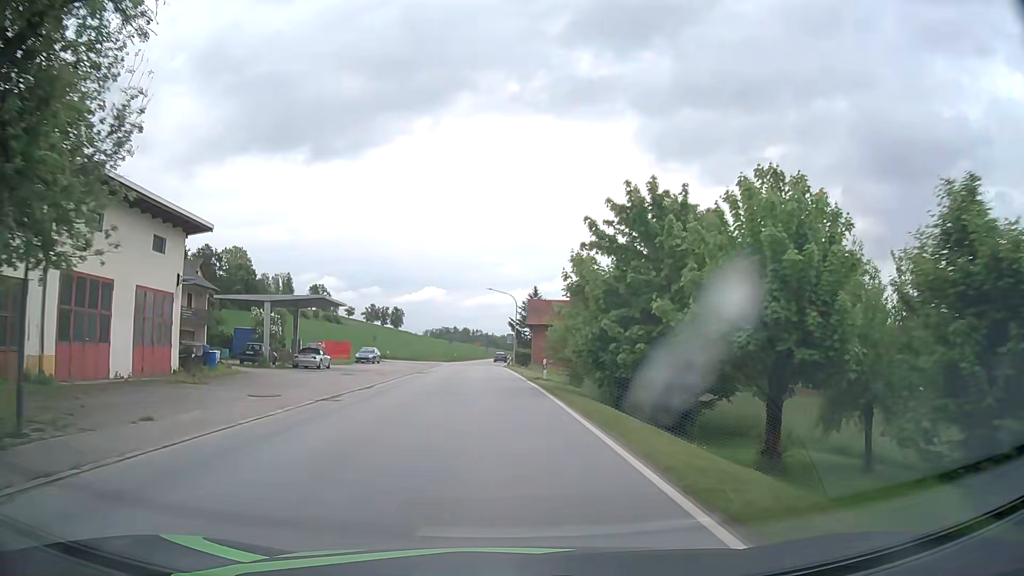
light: Day
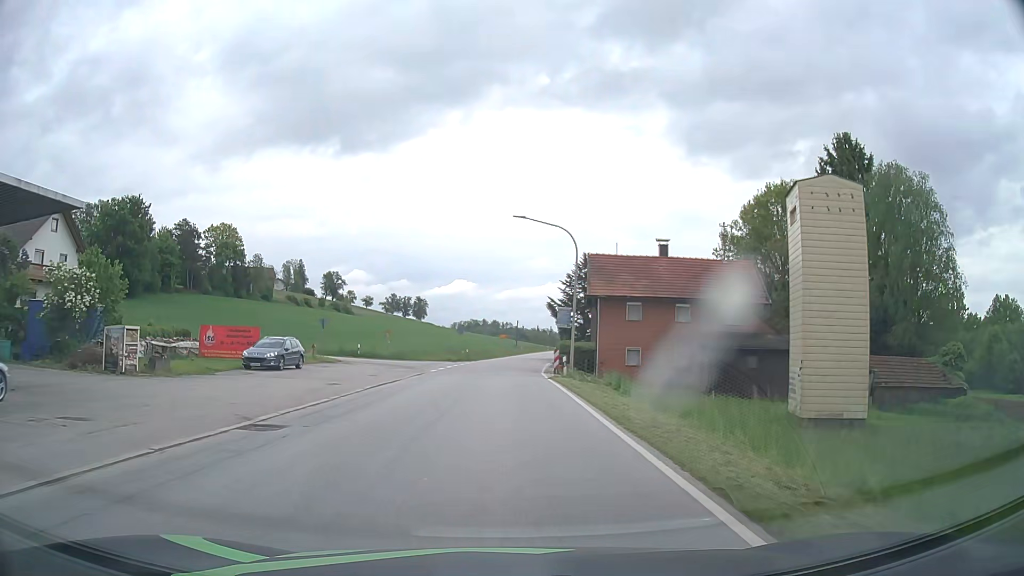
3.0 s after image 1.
(-0.7, +32.8) m; -3°
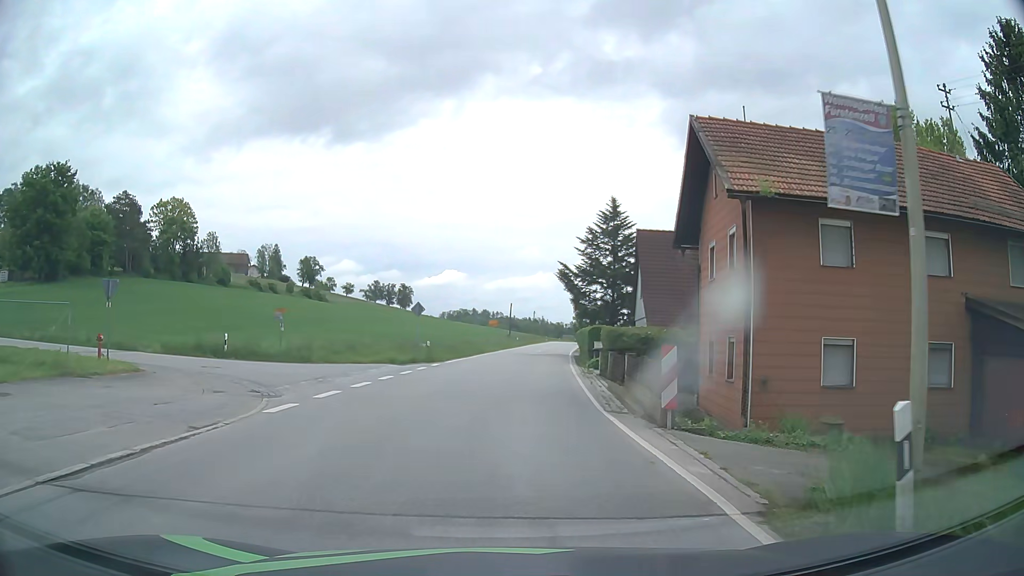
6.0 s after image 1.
(0.0, +25.7) m; +1°
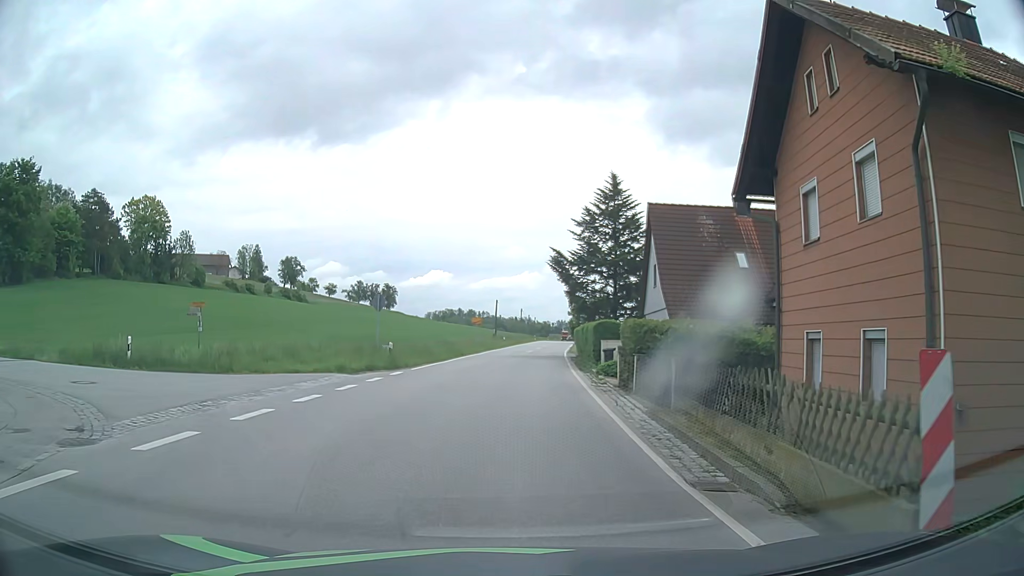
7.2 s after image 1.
(0.0, +7.3) m; +1°
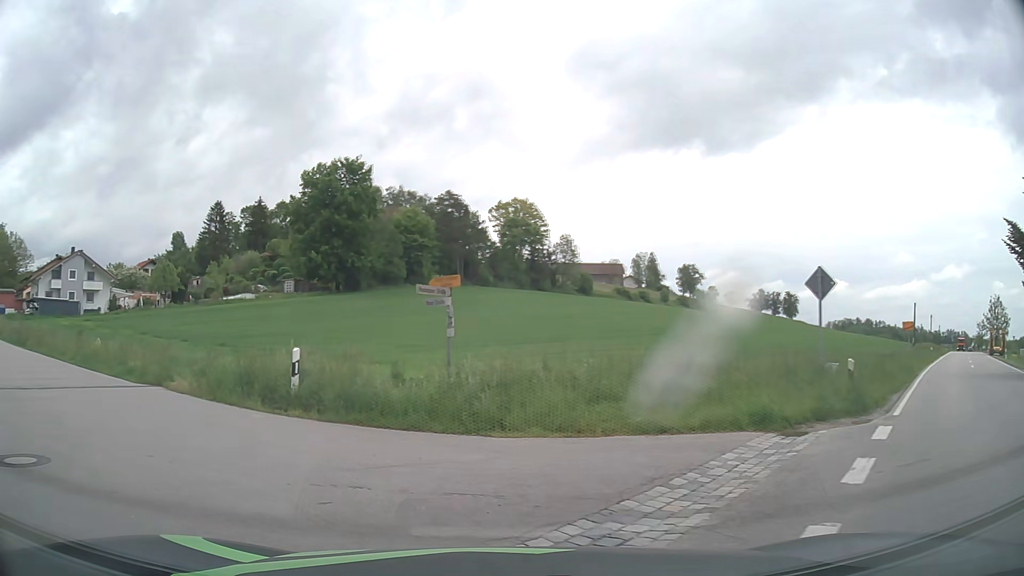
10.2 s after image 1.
(-2.3, +13.0) m; -34°
